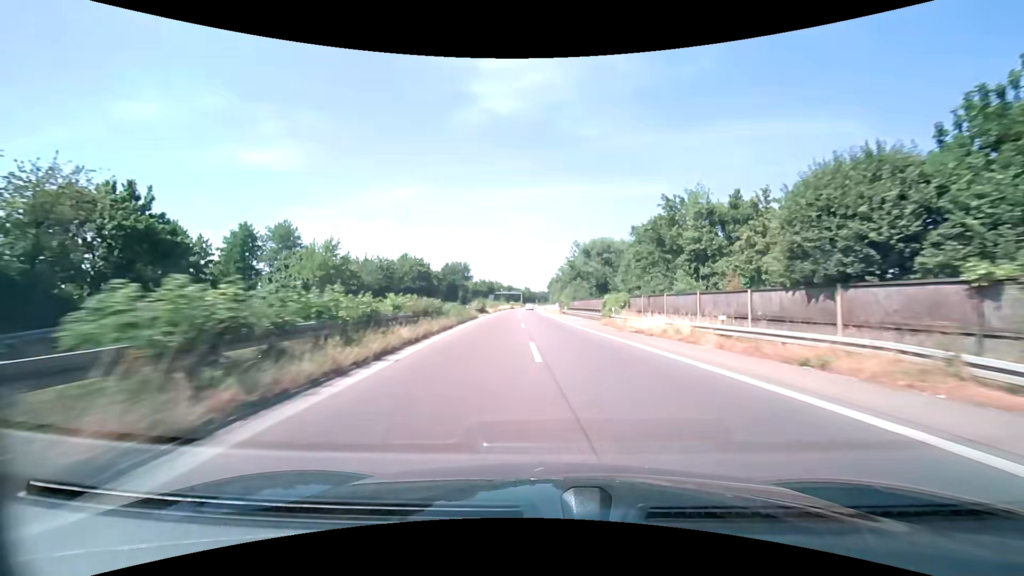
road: trunk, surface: asphalt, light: Day
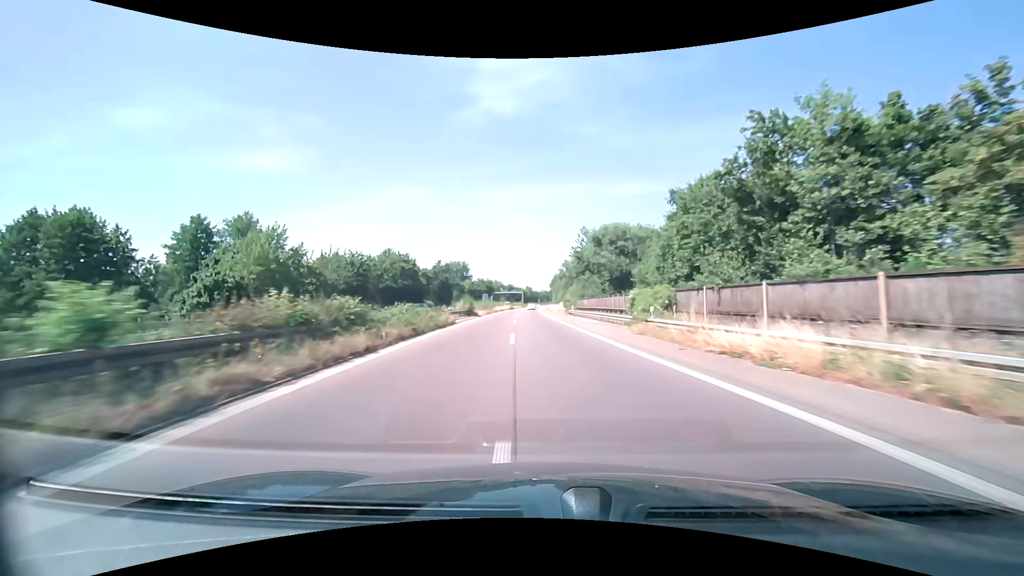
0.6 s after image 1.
(0.0, +12.6) m; 0°
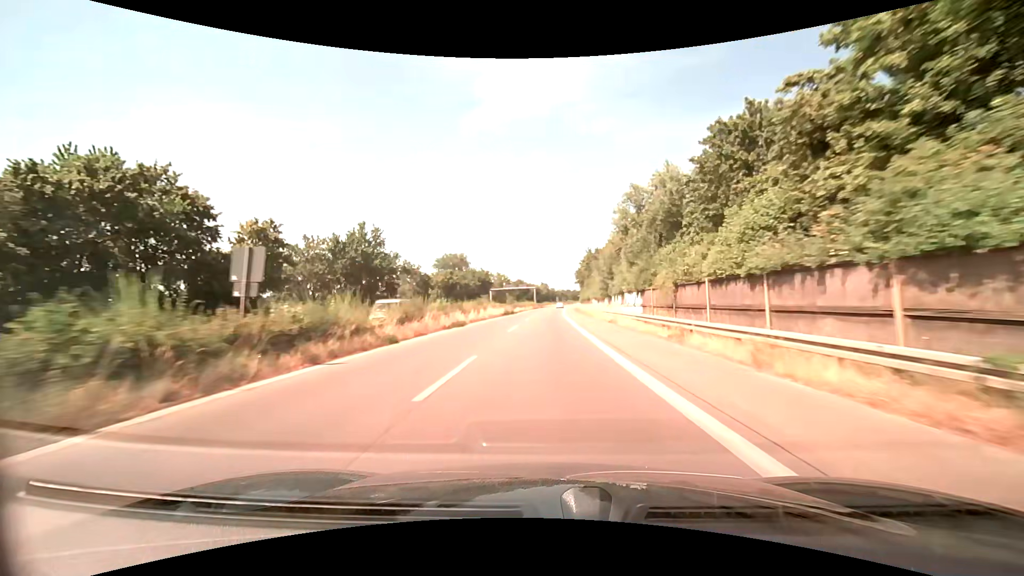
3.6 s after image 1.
(-1.7, +64.3) m; -2°
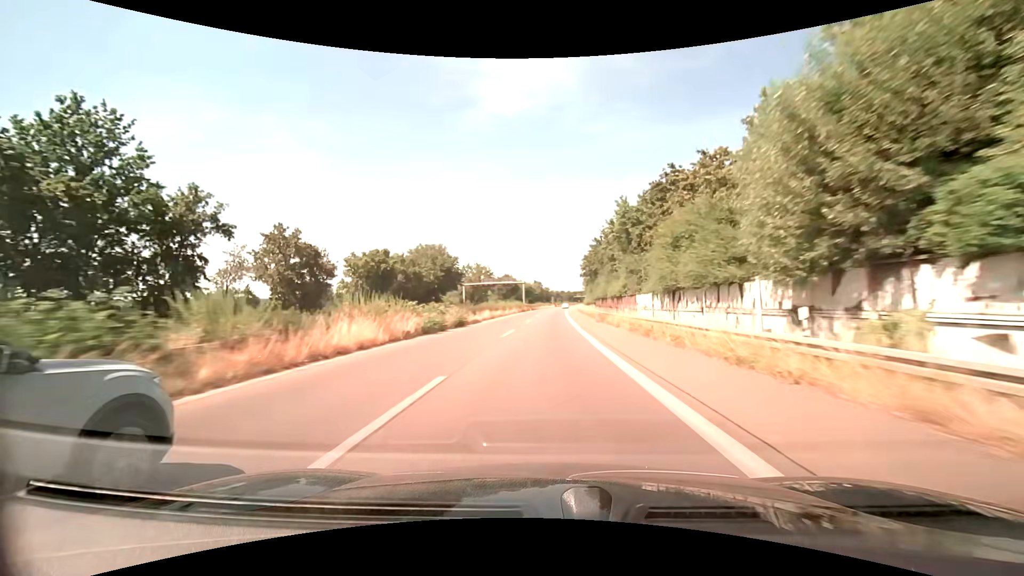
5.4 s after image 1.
(+0.3, +39.6) m; +1°
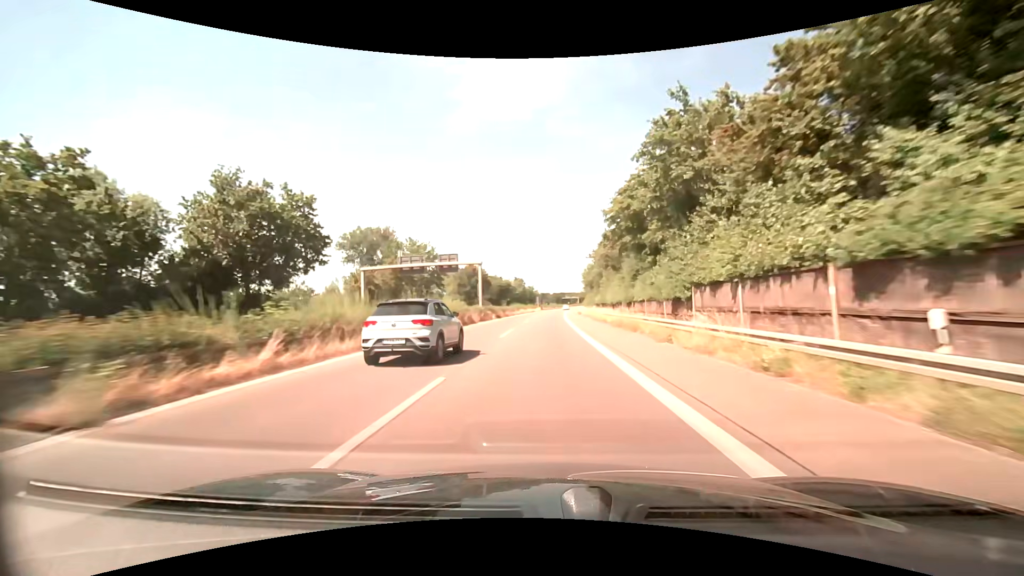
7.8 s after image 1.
(+0.8, +54.3) m; +2°
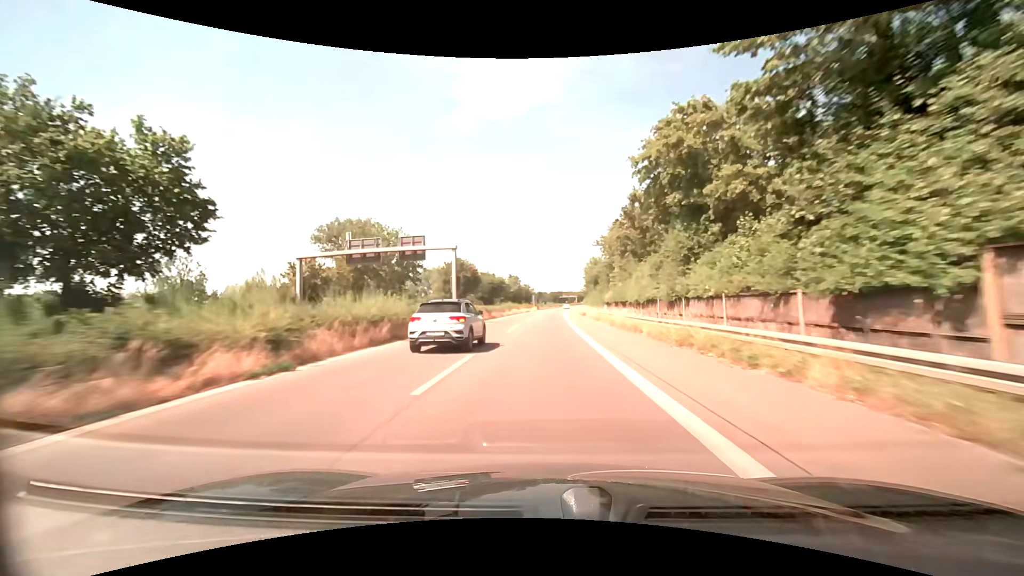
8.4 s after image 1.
(0.0, +13.9) m; 0°
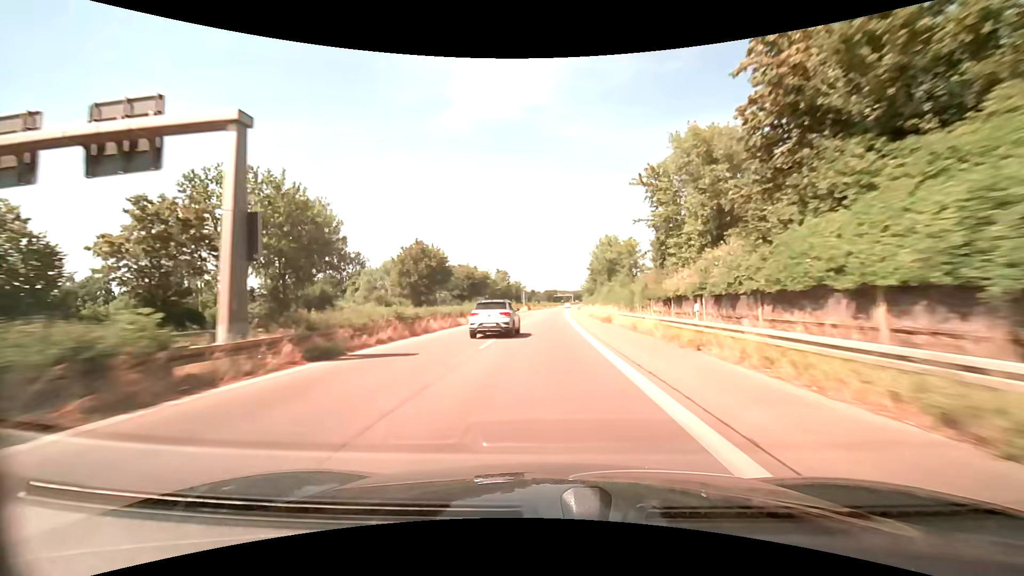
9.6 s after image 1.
(+0.1, +28.2) m; +1°
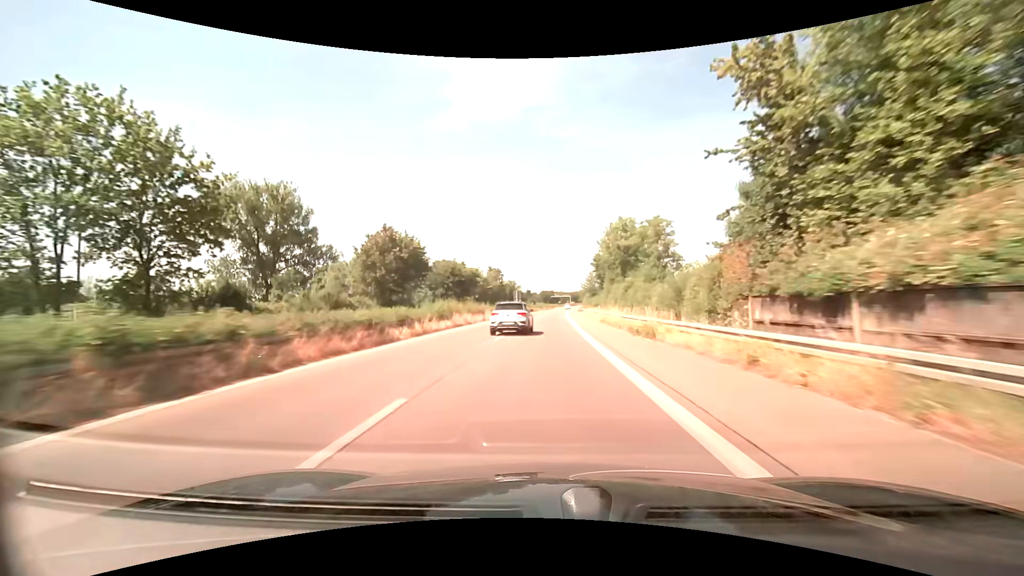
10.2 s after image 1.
(+0.1, +14.3) m; +1°
(0, +10) (0, +20) (0, +30) (0, +40) (0, +50) (+1, +60) (+1, +70) (+2, +80) (+2, +90) (+3, +100) m
